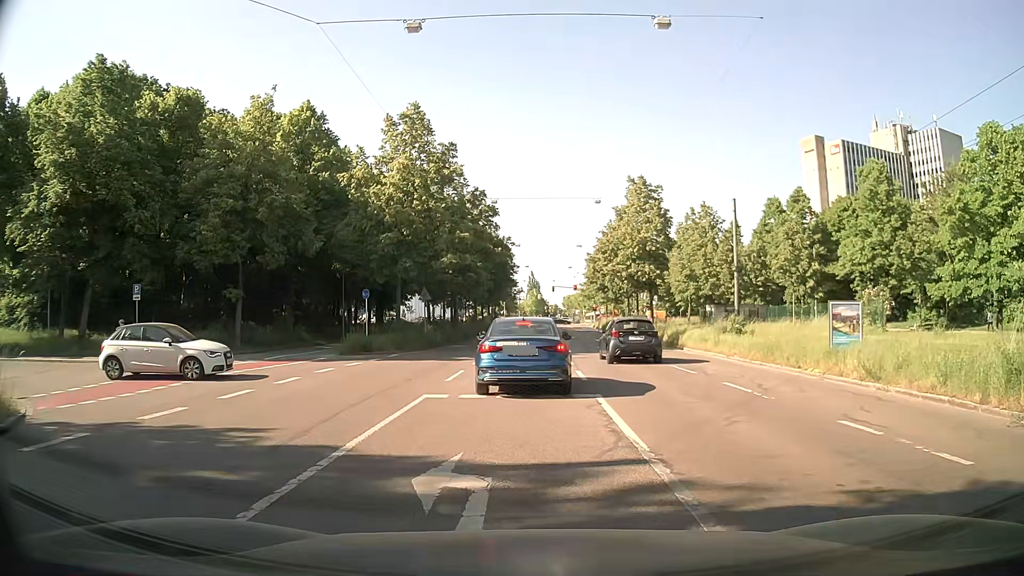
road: residential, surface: asphalt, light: Day
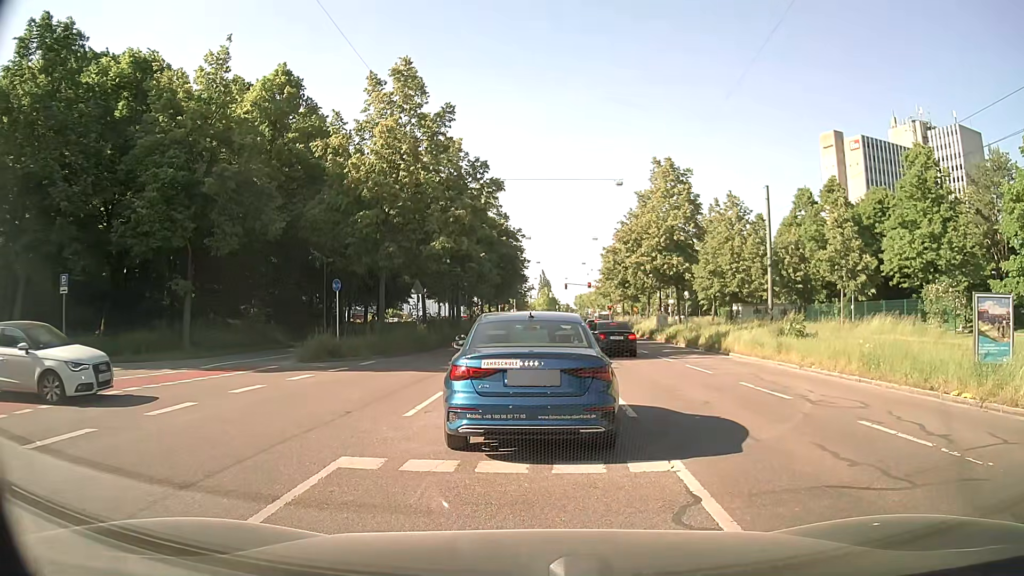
(+0.1, +6.0) m; 0°
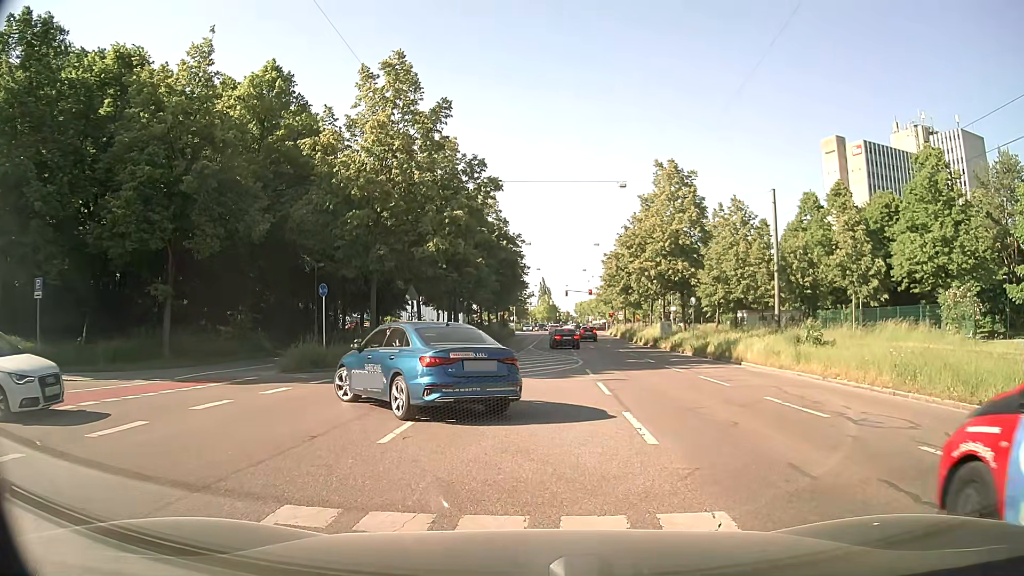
(0.0, +1.7) m; +1°
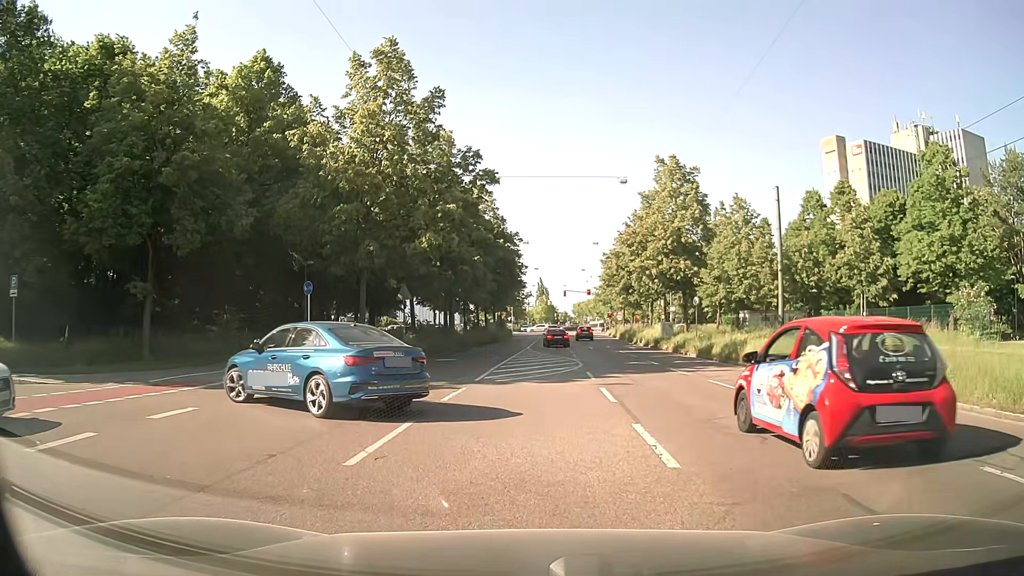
(0.0, +1.4) m; -1°
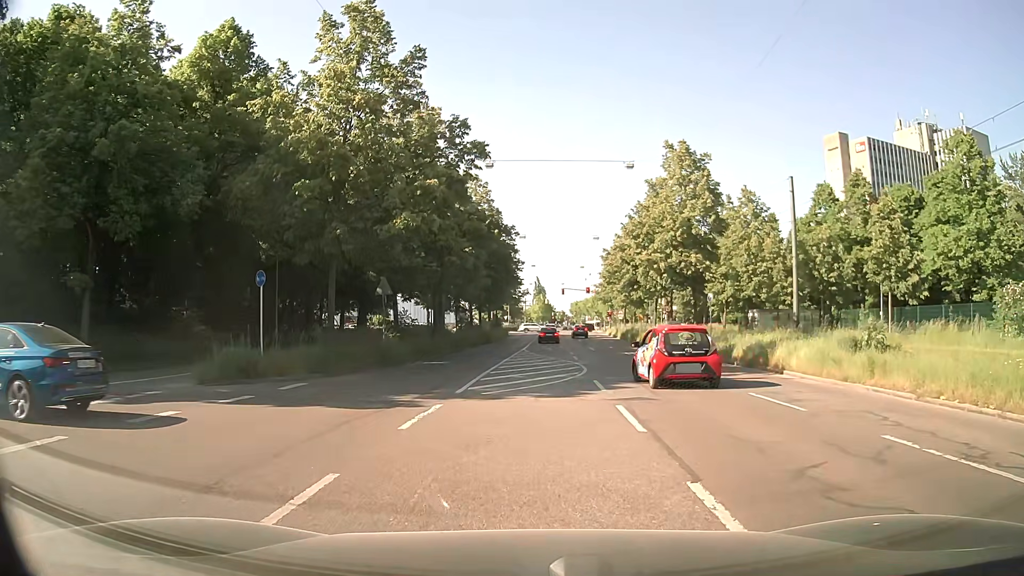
(0.0, +3.7) m; +1°
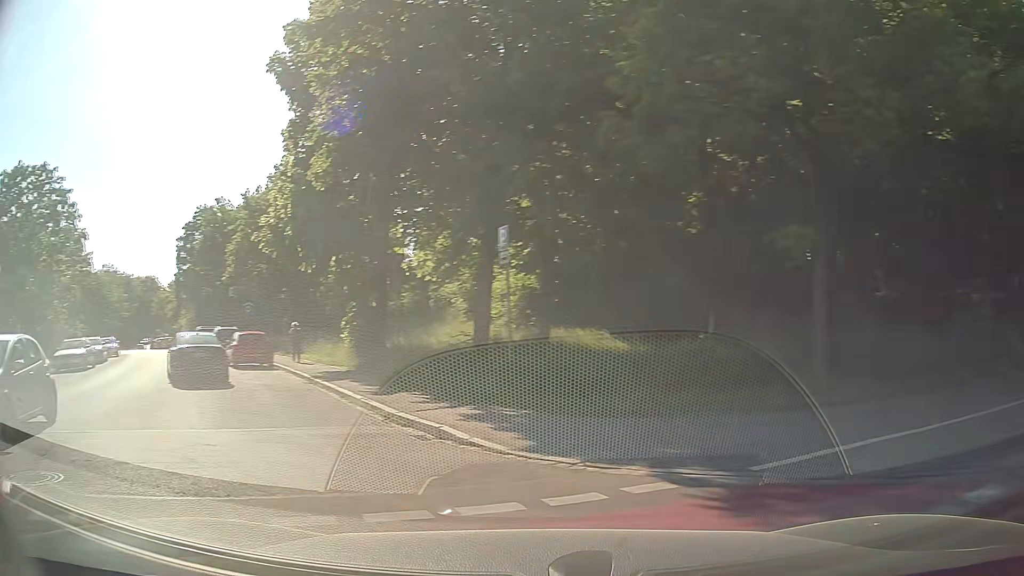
(-4.0, +8.7) m; -65°
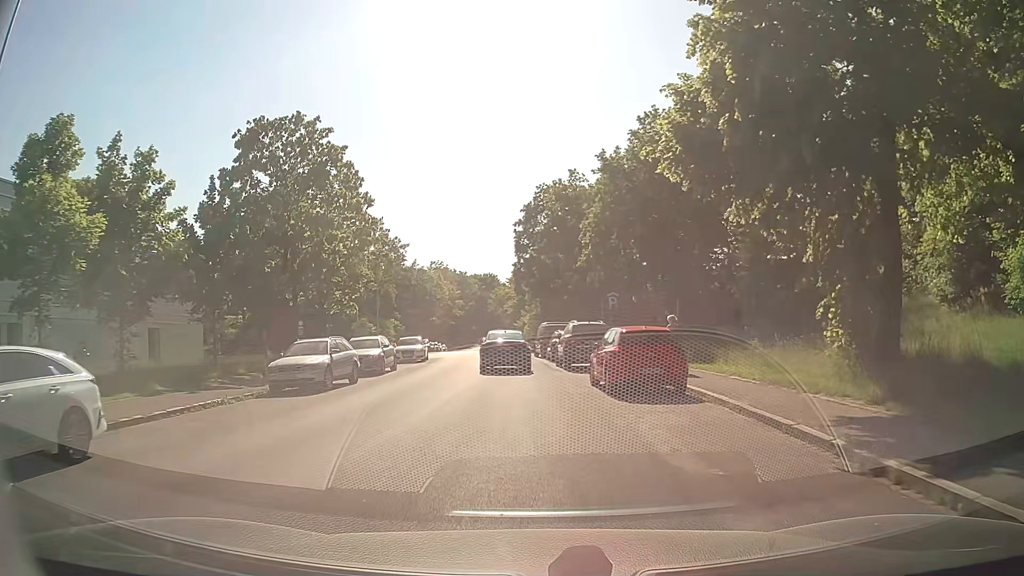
(-5.3, +11.8) m; -31°
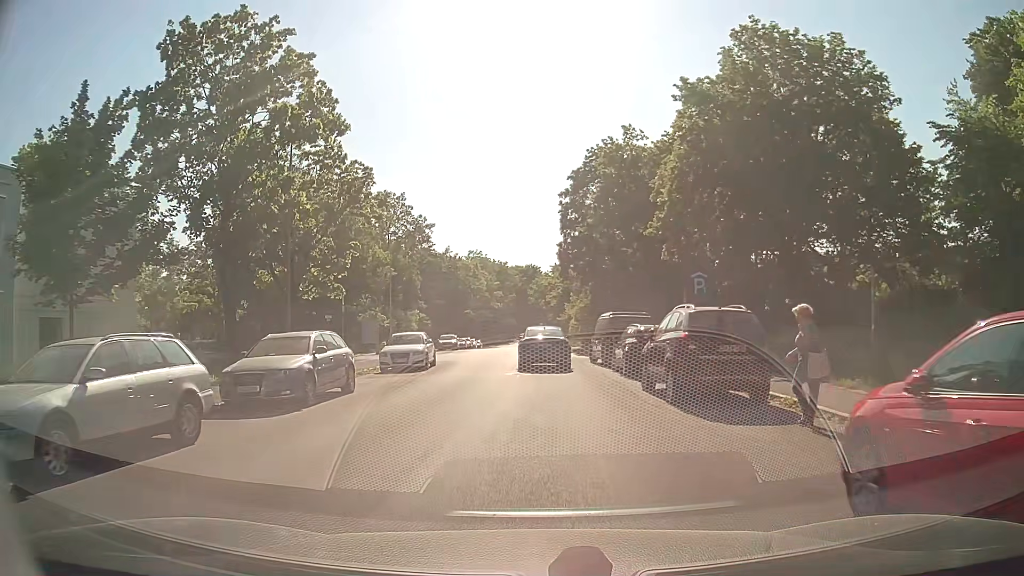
(-0.4, +12.6) m; -3°
(0, +10) (0, +20) (-1, +30) (-1, +40) (-2, +50) (-3, +60) (-4, +70) (-4, +80) (-4, +90) (-4, +100) m
